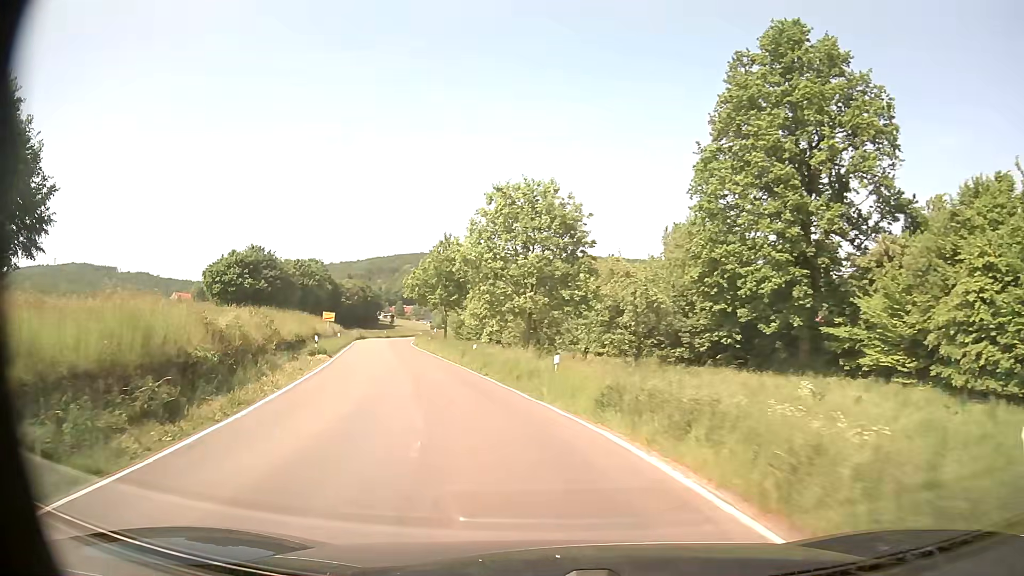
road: secondary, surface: asphalt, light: Day
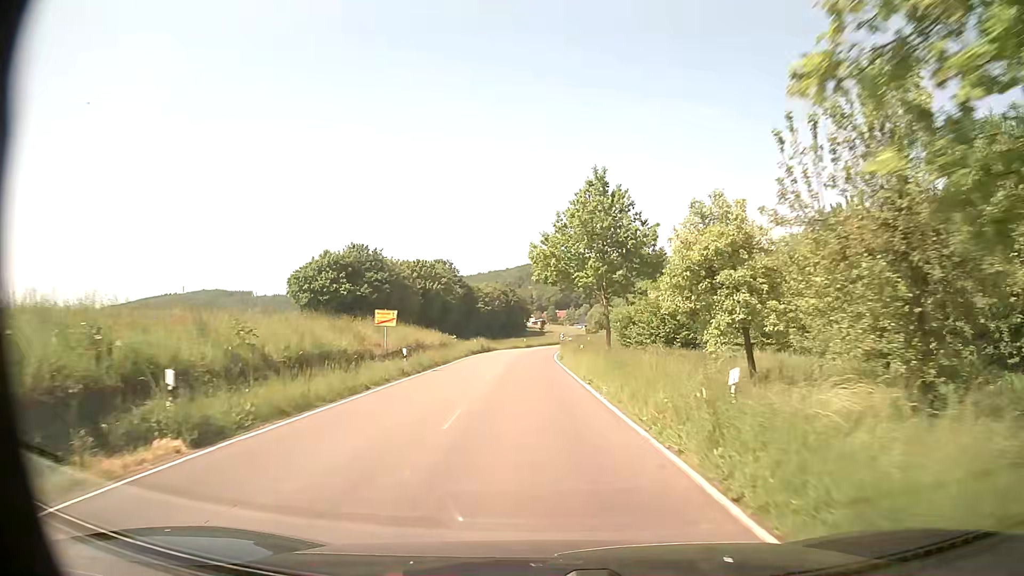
(-3.7, +24.5) m; -14°
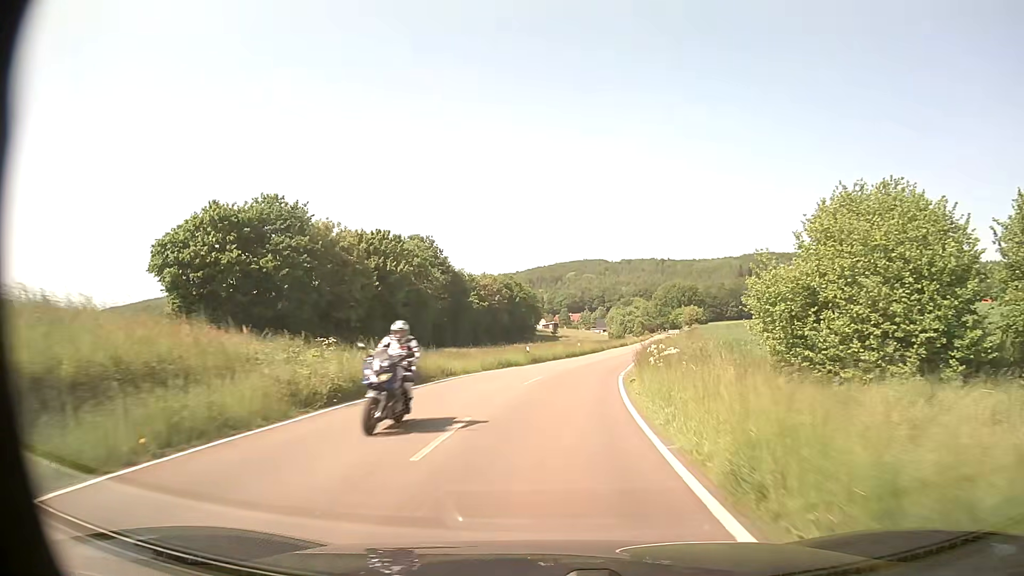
(-0.7, +38.2) m; -1°
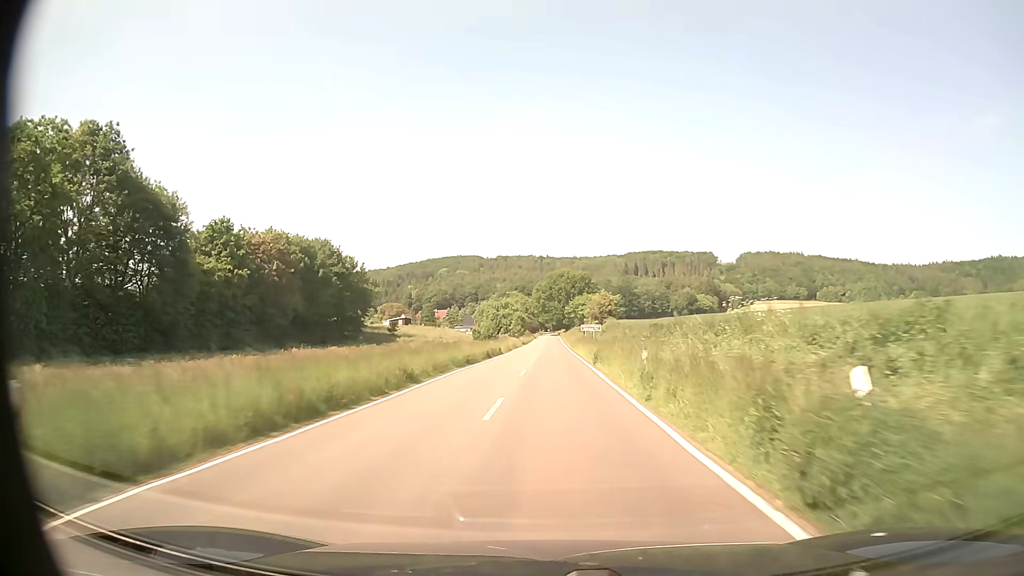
(+6.5, +55.9) m; +11°
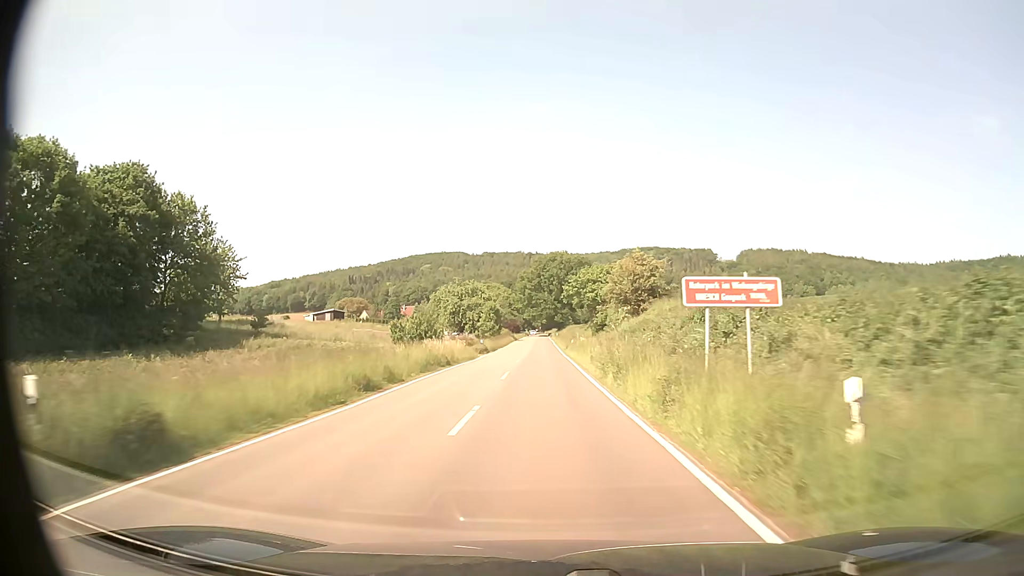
(+0.7, +49.6) m; +1°
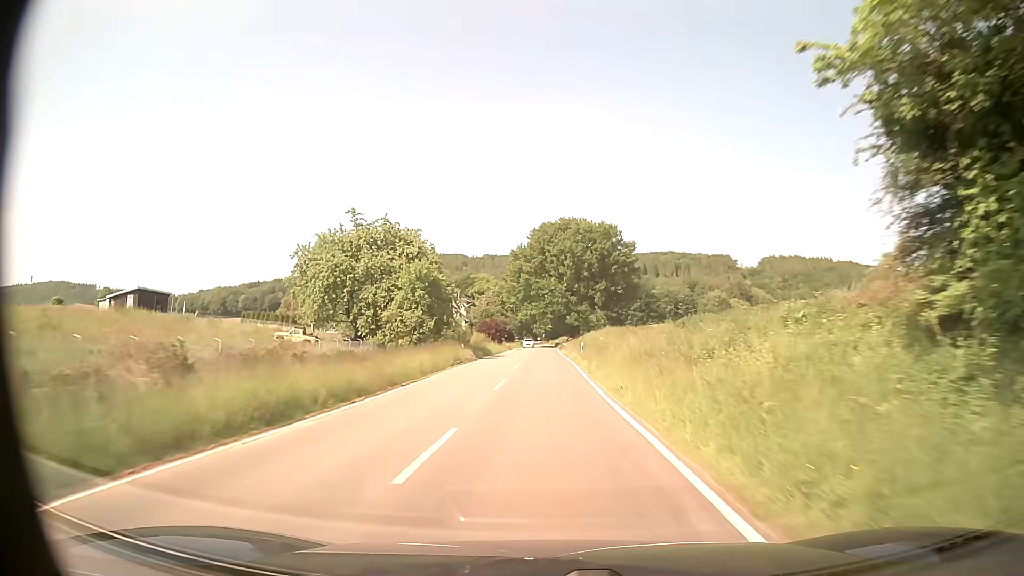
(-0.4, +63.1) m; 0°
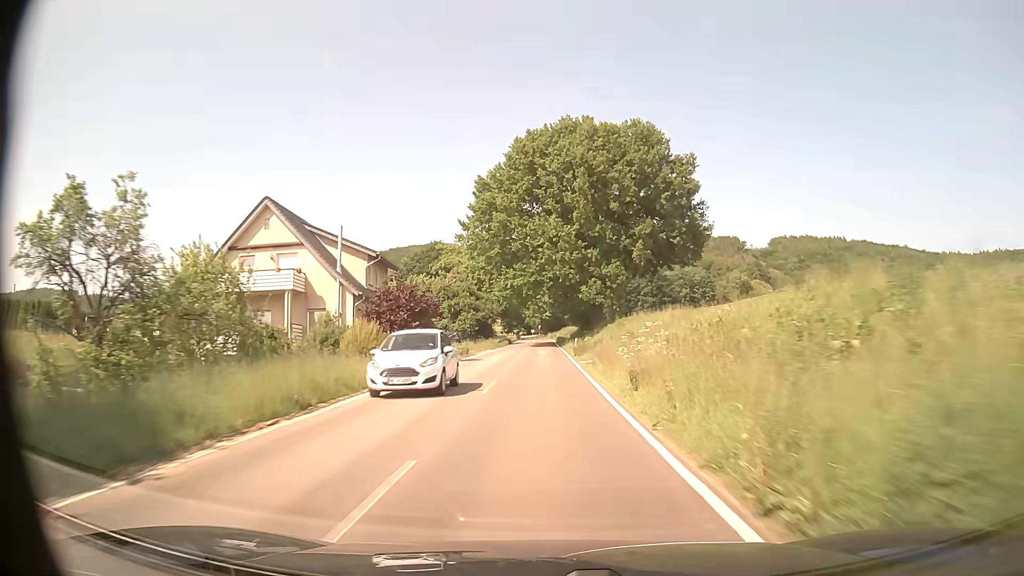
(0.0, +50.9) m; +1°
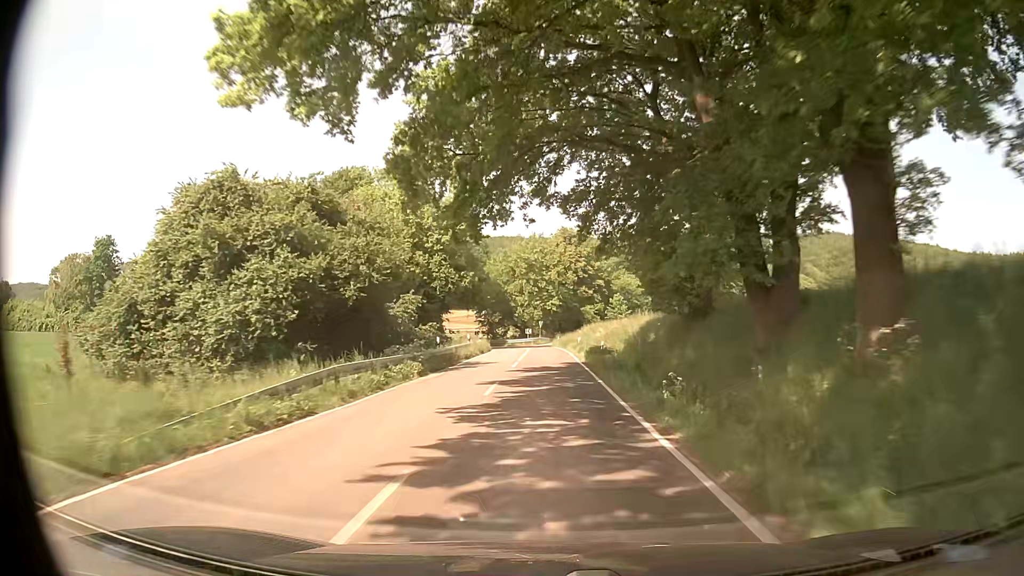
(-0.7, +60.1) m; -1°
(0, +10) (0, +20) (0, +30) (0, +40) (0, +50) (0, +60) (-2, +70) (-6, +79) (-11, +87) (-18, +94) m
